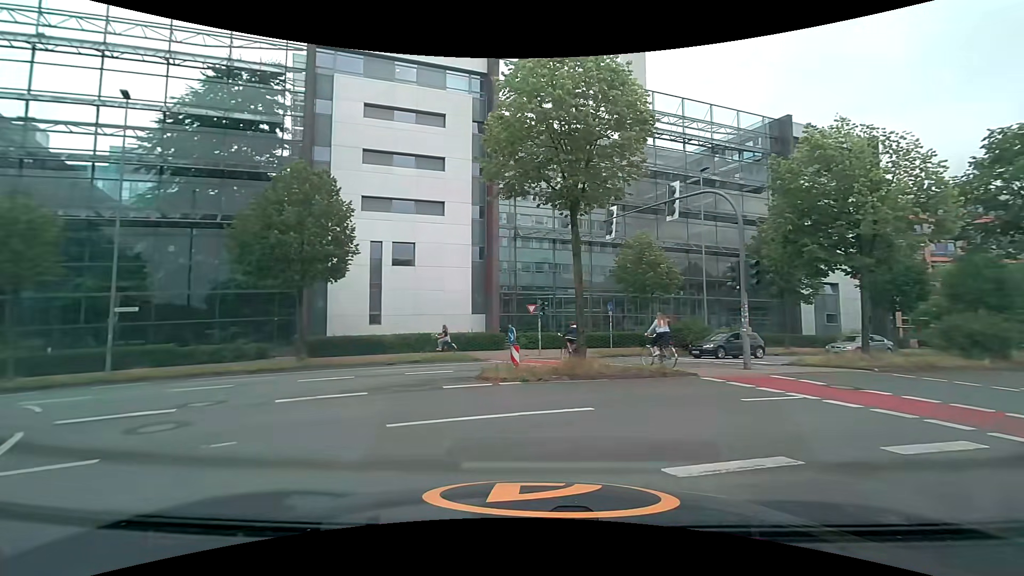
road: unclassified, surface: asphalt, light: Day
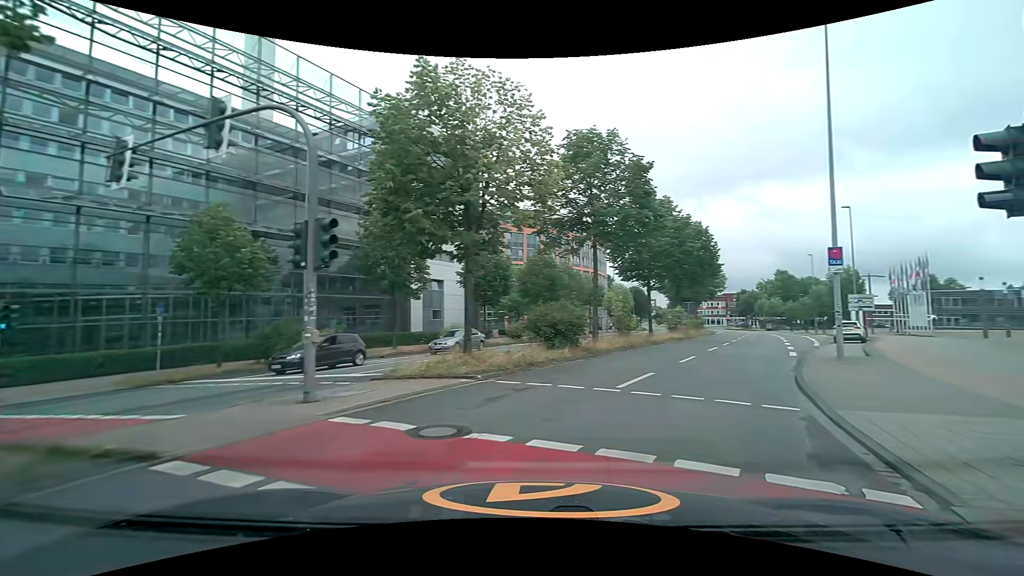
(+2.5, +6.6) m; +41°
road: secondary
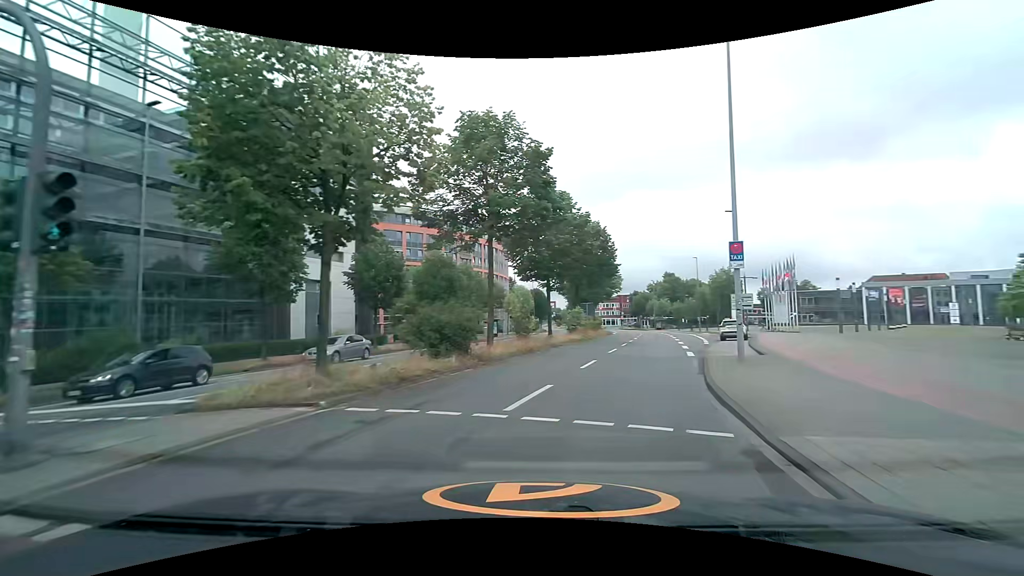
(+0.3, +2.6) m; +12°
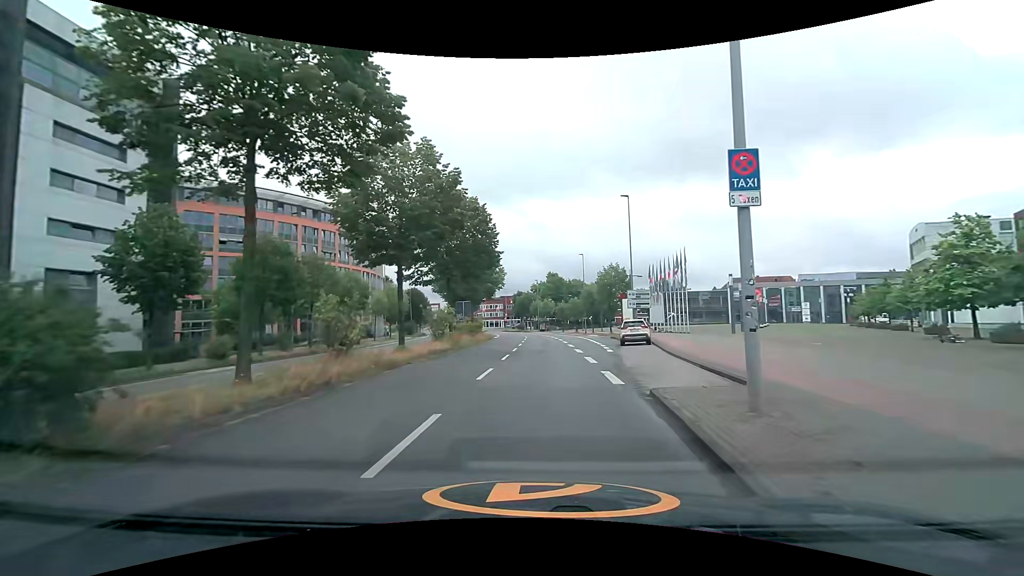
(+1.2, +9.8) m; +12°
(0, +10) (+1, +20) (+1, +30) (+1, +40) (+1, +50) (+1, +60) (+1, +70) (0, +80) (-1, +90) (-2, +100) m
